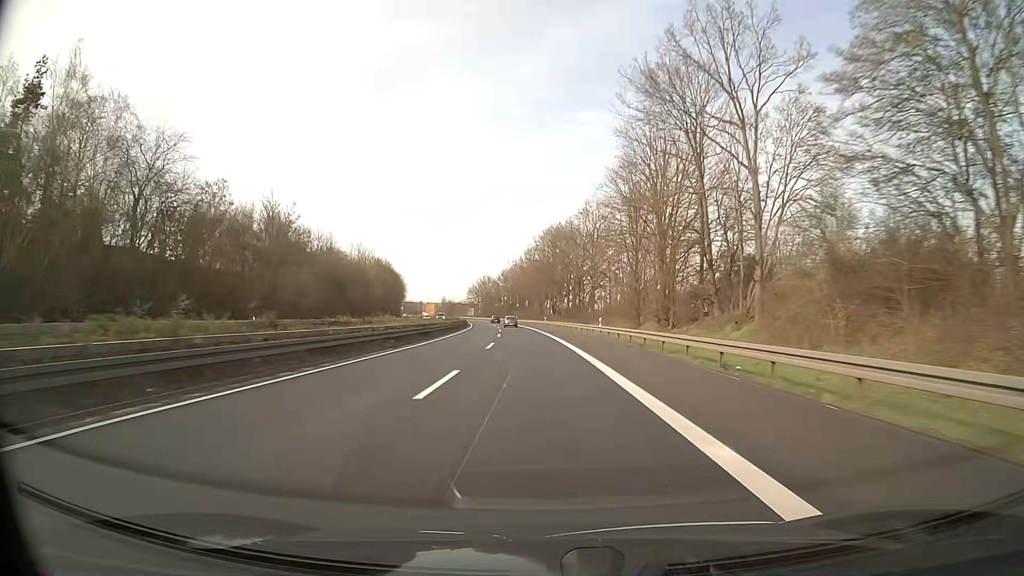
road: trunk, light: Day
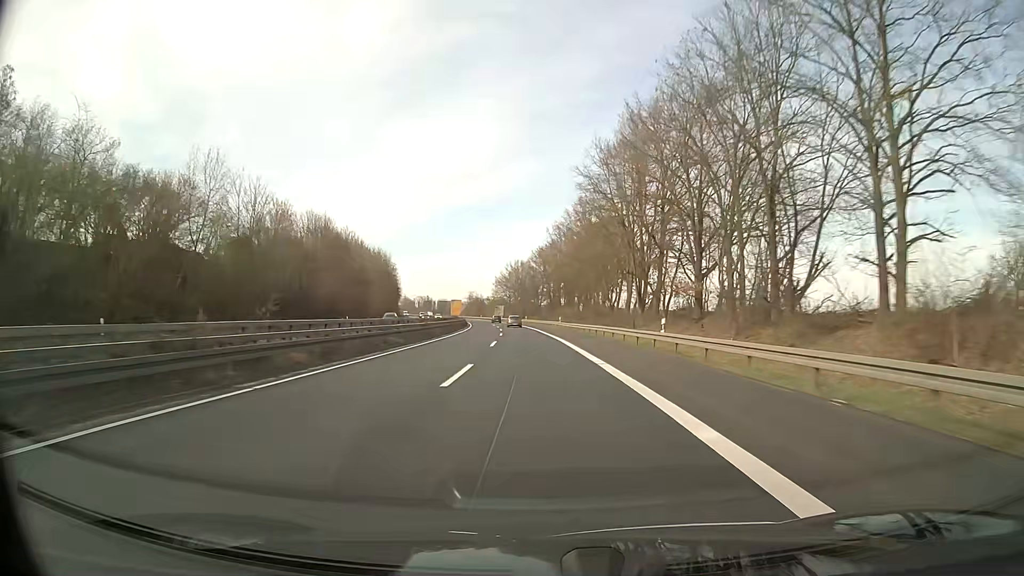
(-2.4, +69.8) m; -4°
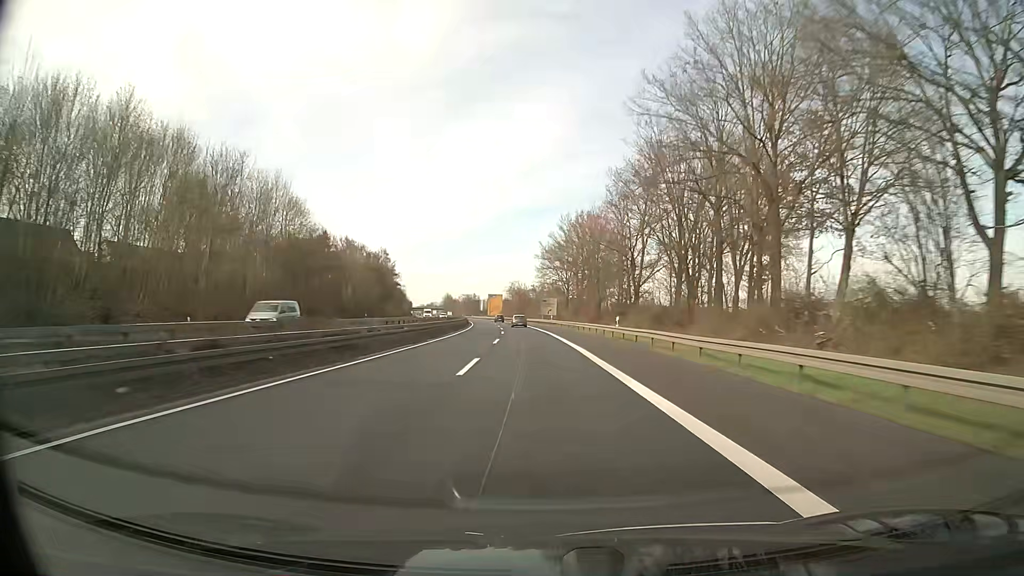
(-4.1, +87.2) m; -5°
(0, +10) (0, +20) (0, +30) (-1, +40) (-1, +50) (-2, +60) (-3, +70) (-3, +80) (-4, +90) (-5, +100) m
